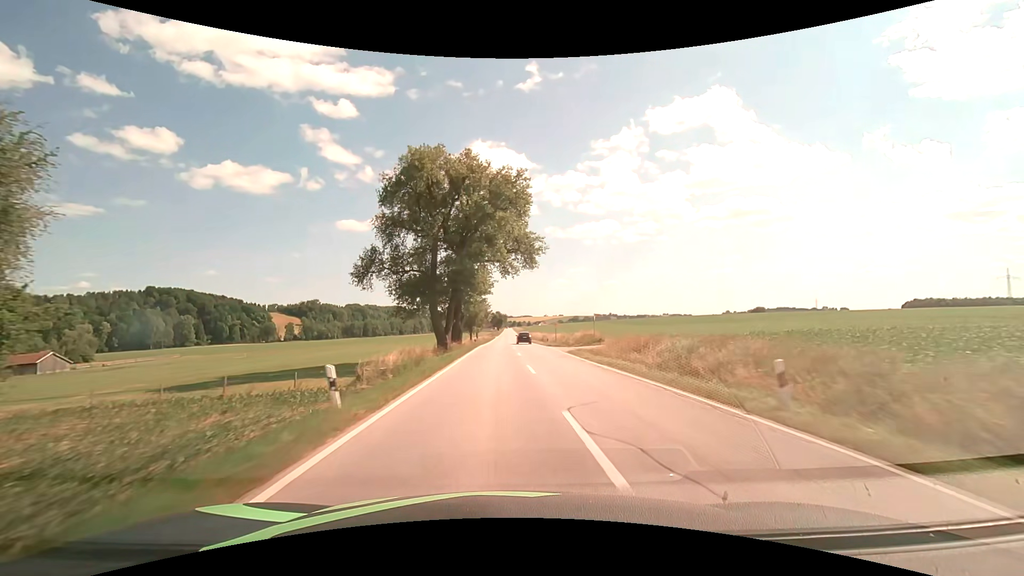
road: secondary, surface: asphalt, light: Day
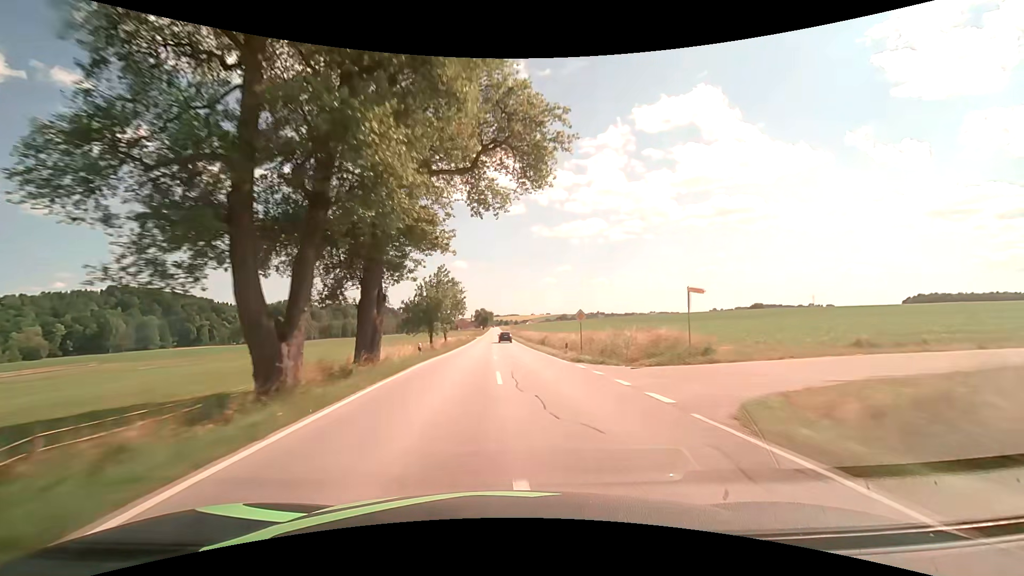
(+0.5, +27.9) m; +2°
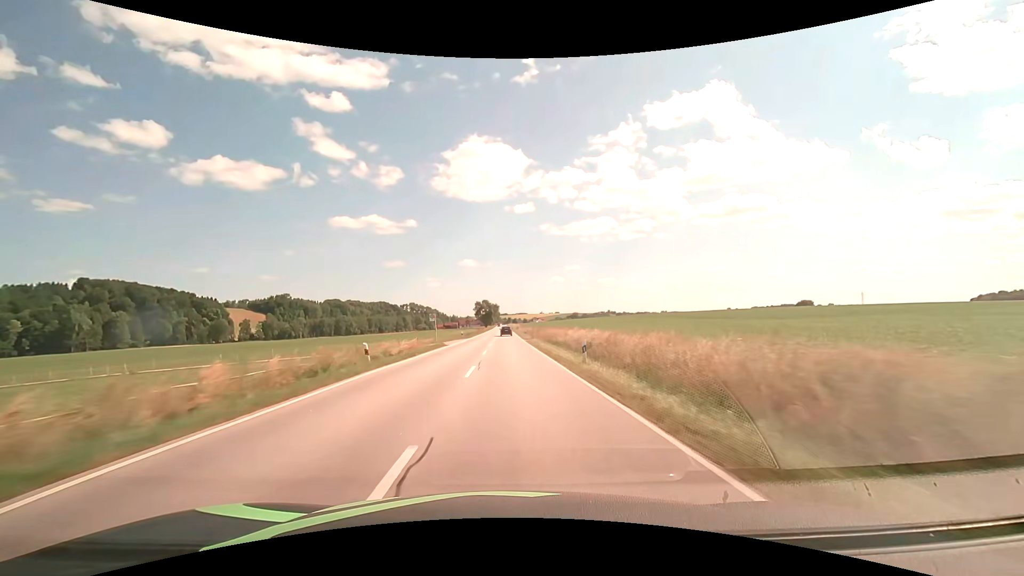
(-0.5, +58.9) m; -1°
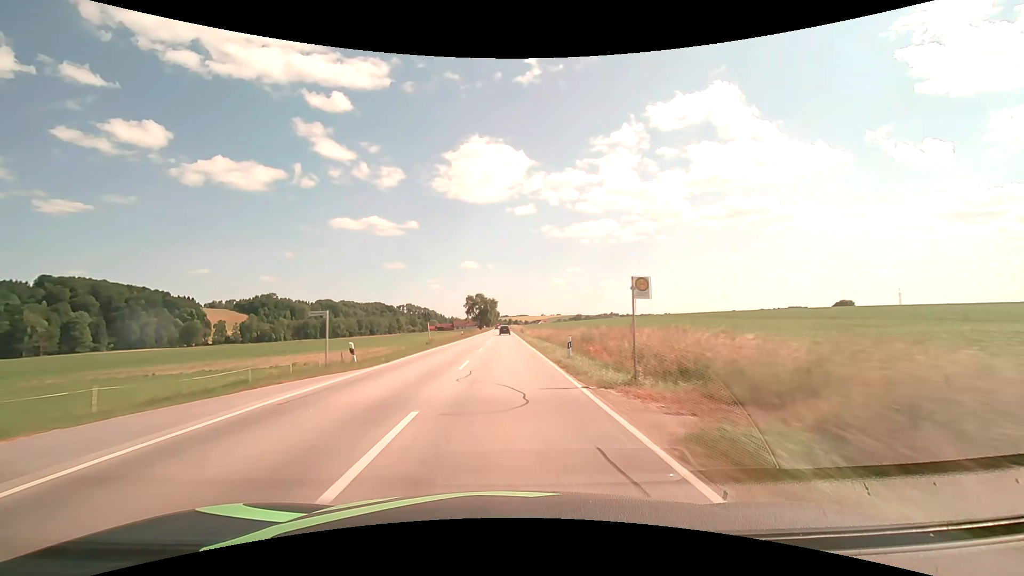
(0.0, +45.8) m; 0°
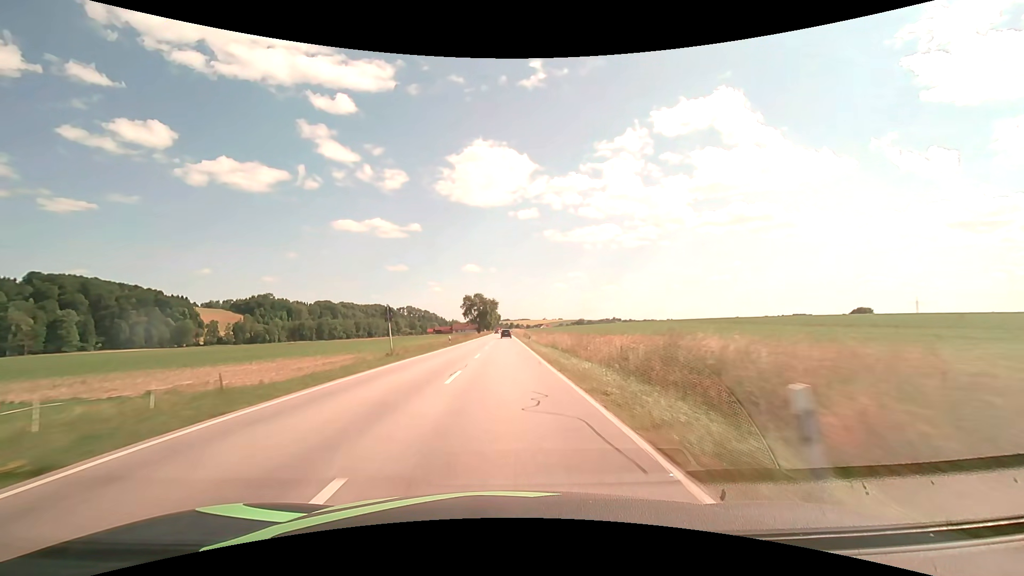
(0.0, +15.4) m; 0°
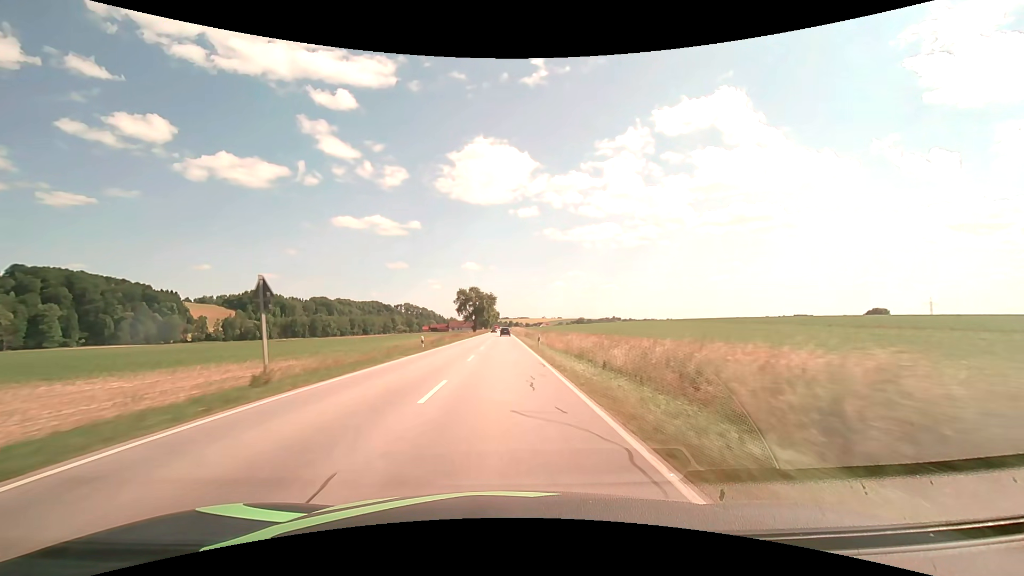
(0.0, +15.4) m; 0°
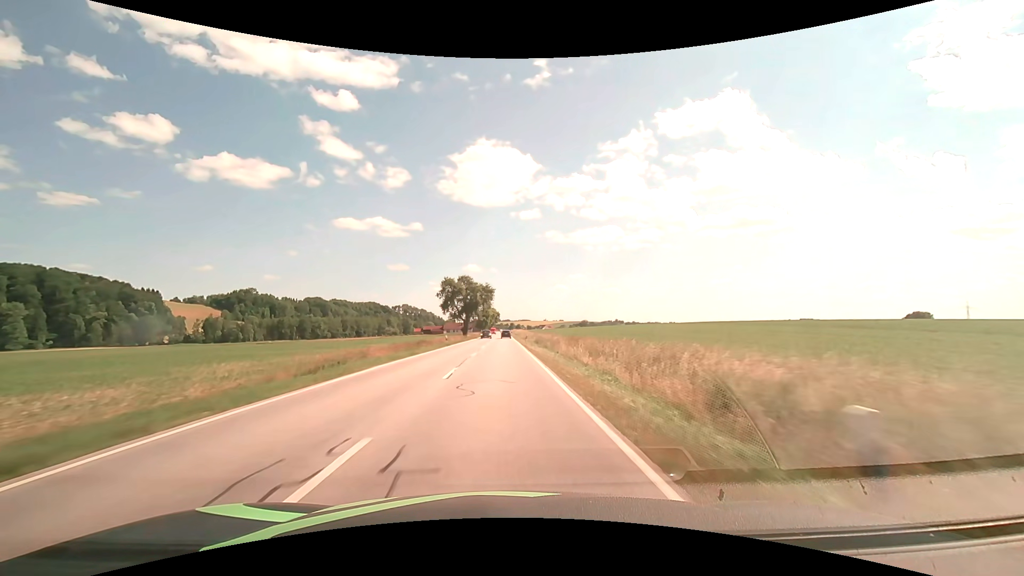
(0.0, +31.0) m; 0°
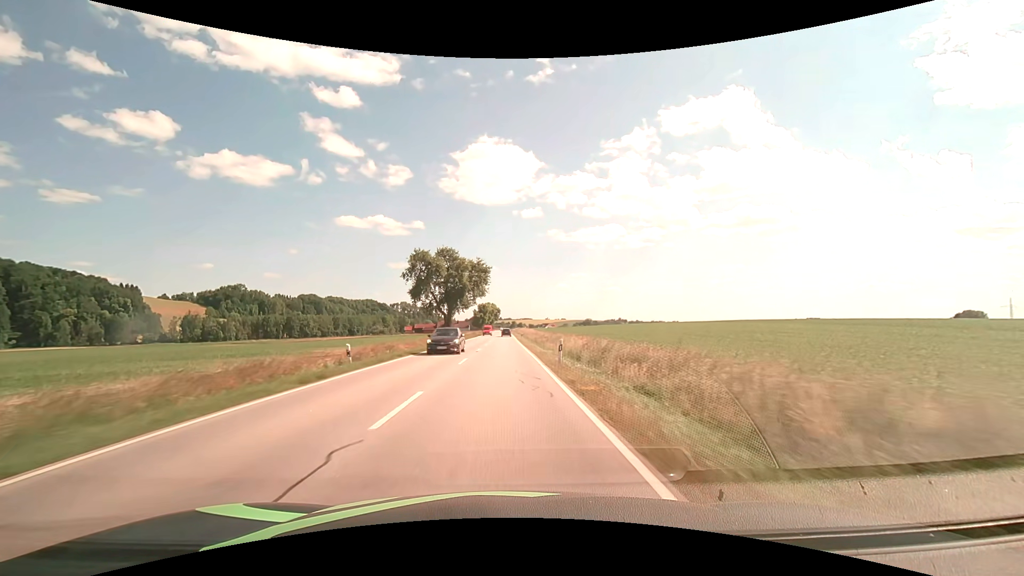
(0.0, +31.2) m; 0°
(0, +10) (0, +20) (0, +30) (0, +40) (0, +50) (0, +60) (0, +70) (0, +80) (0, +90) (0, +100) m
